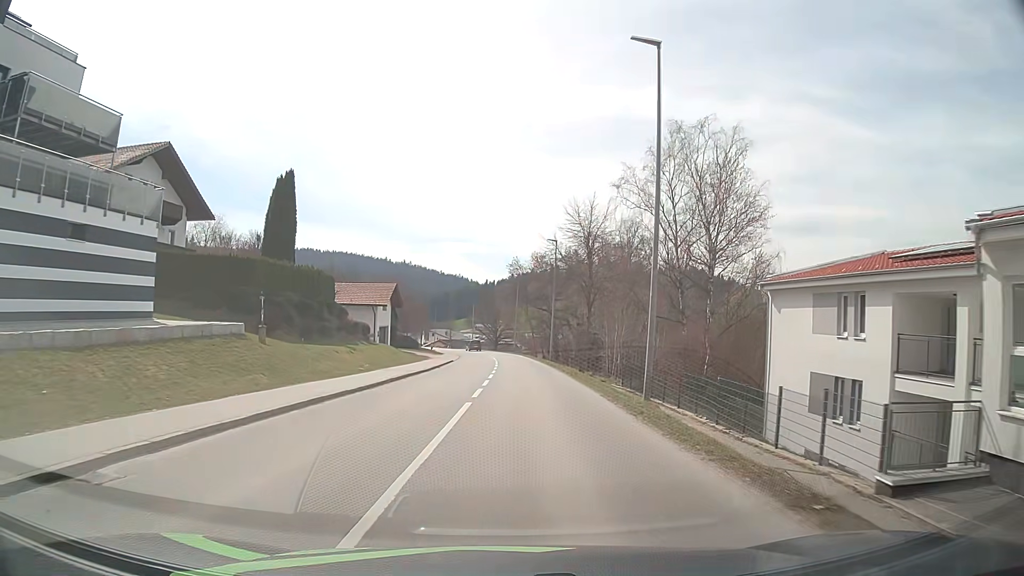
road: tertiary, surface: asphalt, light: Day
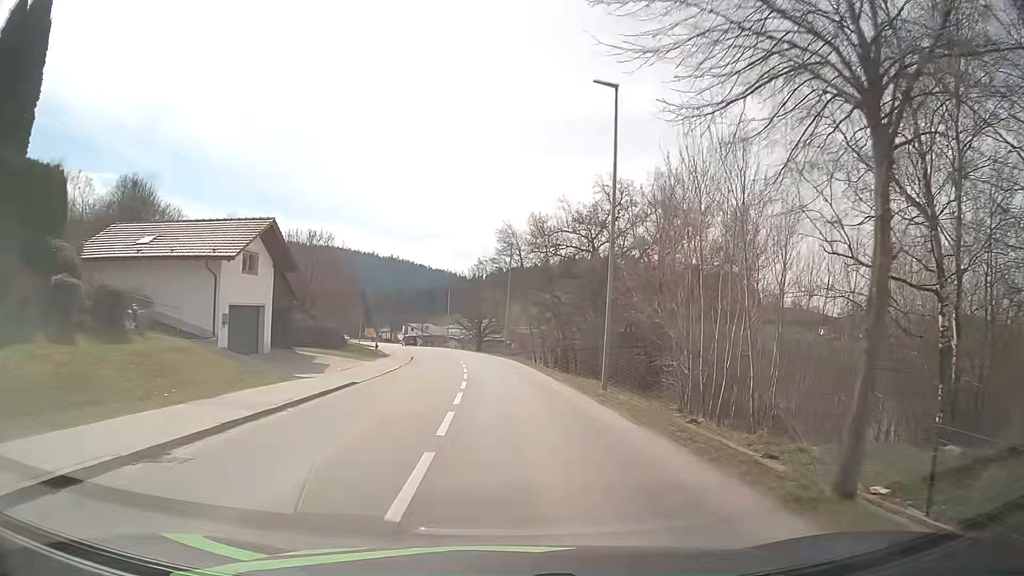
(0.0, +29.3) m; +1°
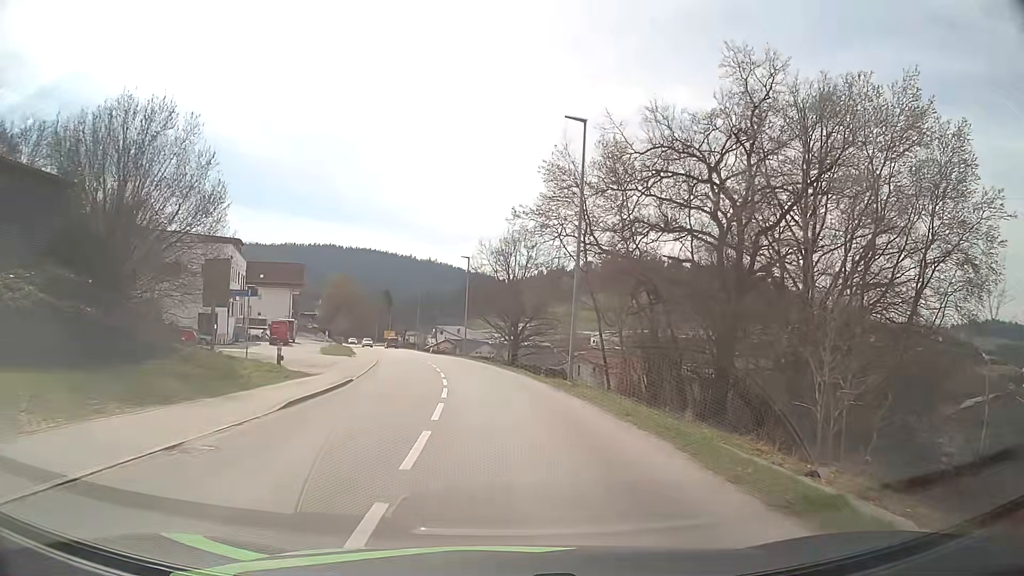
(-0.8, +29.8) m; -3°
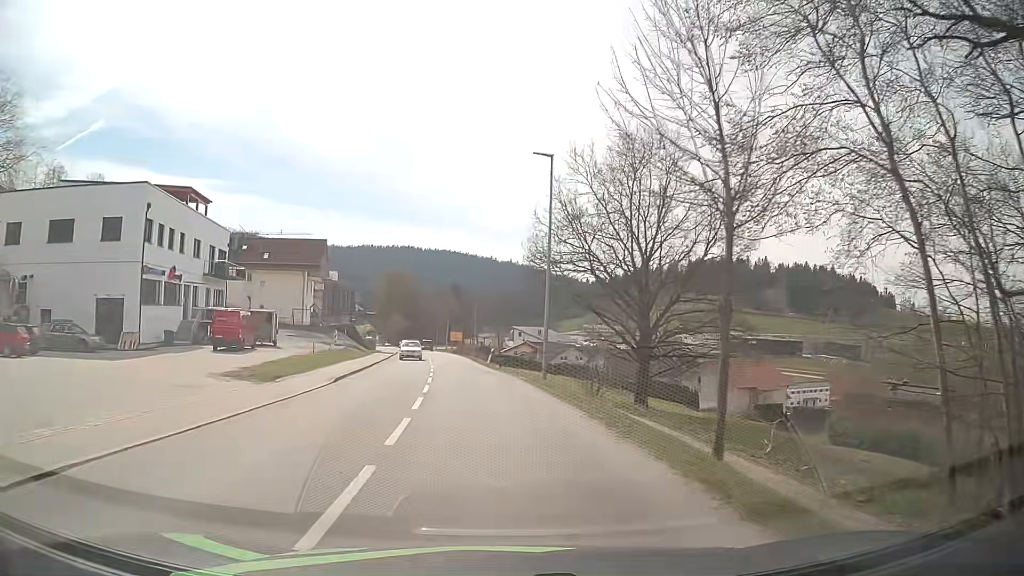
(-1.7, +30.3) m; -7°
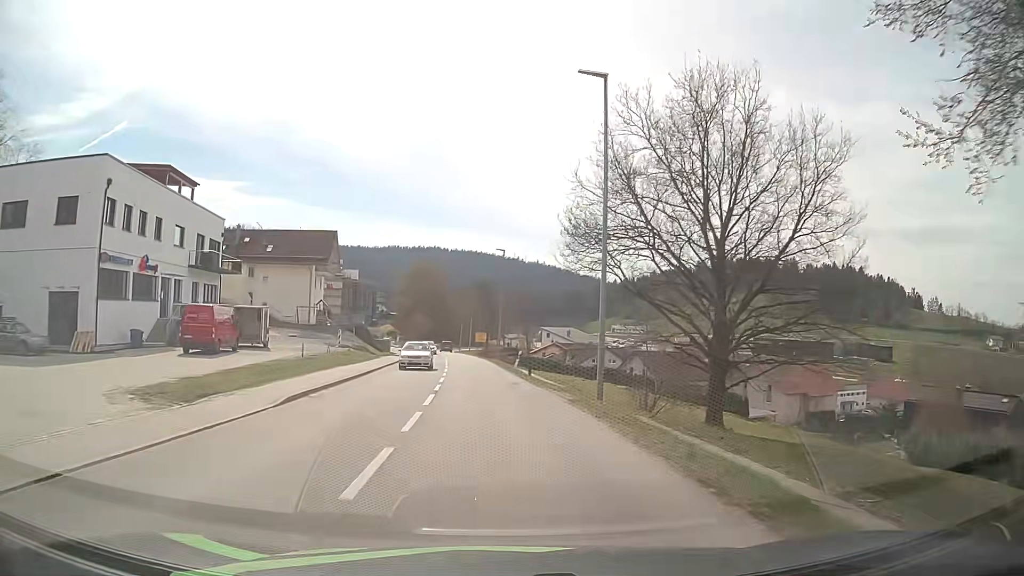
(-0.2, +7.7) m; -3°
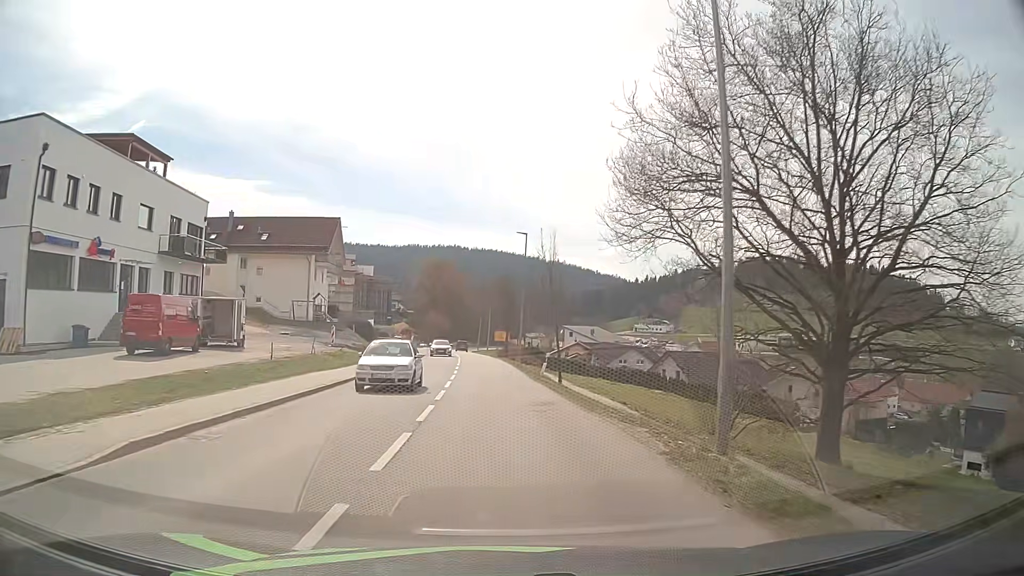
(-0.2, +7.7) m; -2°
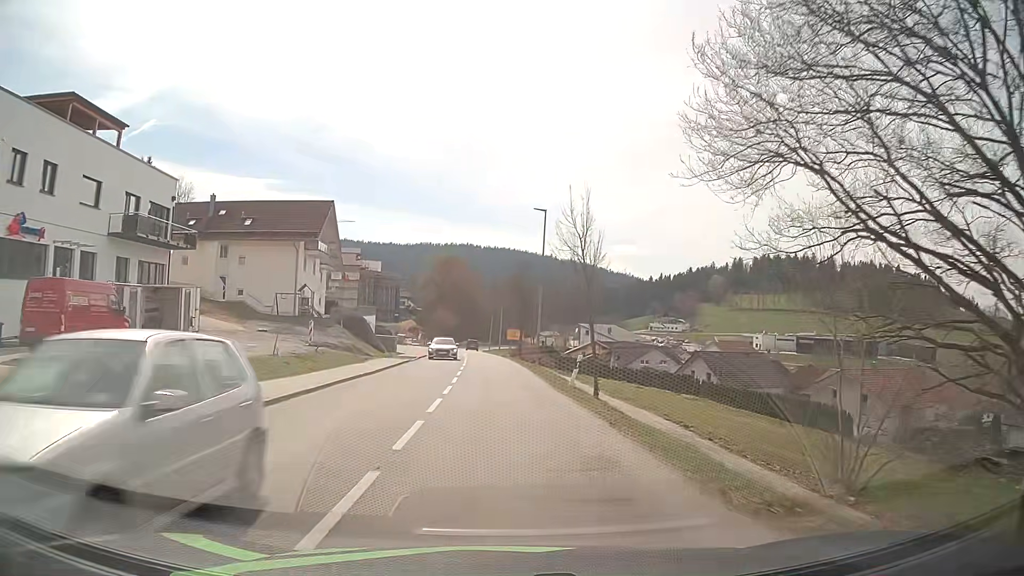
(-0.1, +7.7) m; -1°
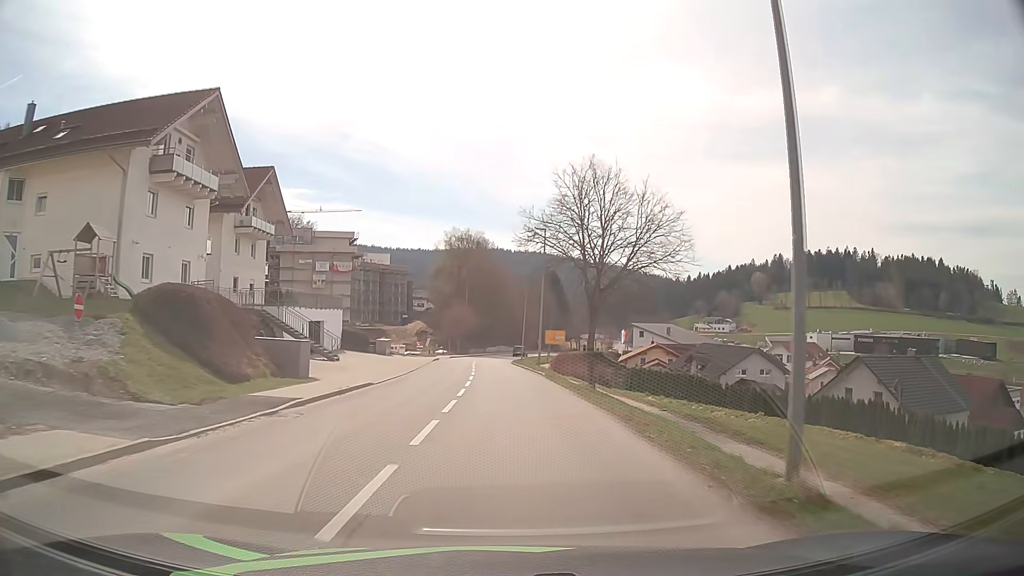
(-0.6, +30.9) m; -3°
(0, +10) (0, +20) (-1, +30) (-1, +40) (-1, +50) (-1, +60) (-1, +70) (-1, +80) (+1, +90) (+2, +100) m
